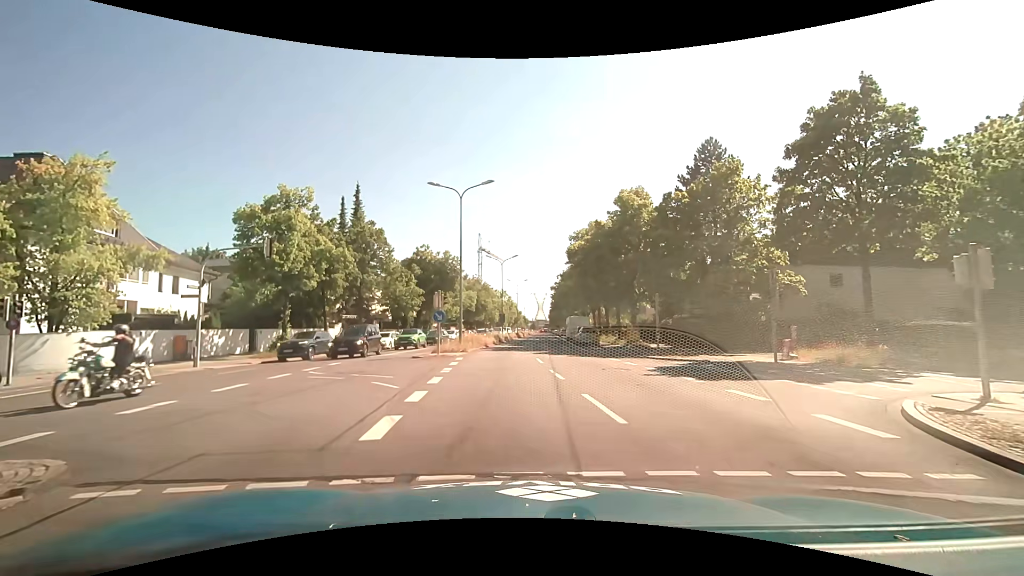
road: primary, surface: asphalt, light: Day
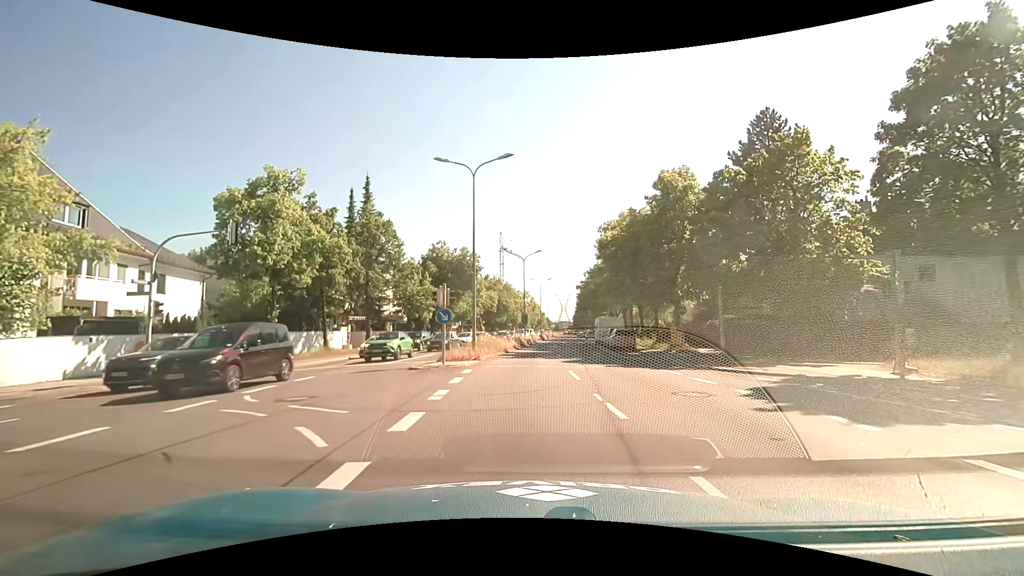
(-0.2, +5.5) m; -4°
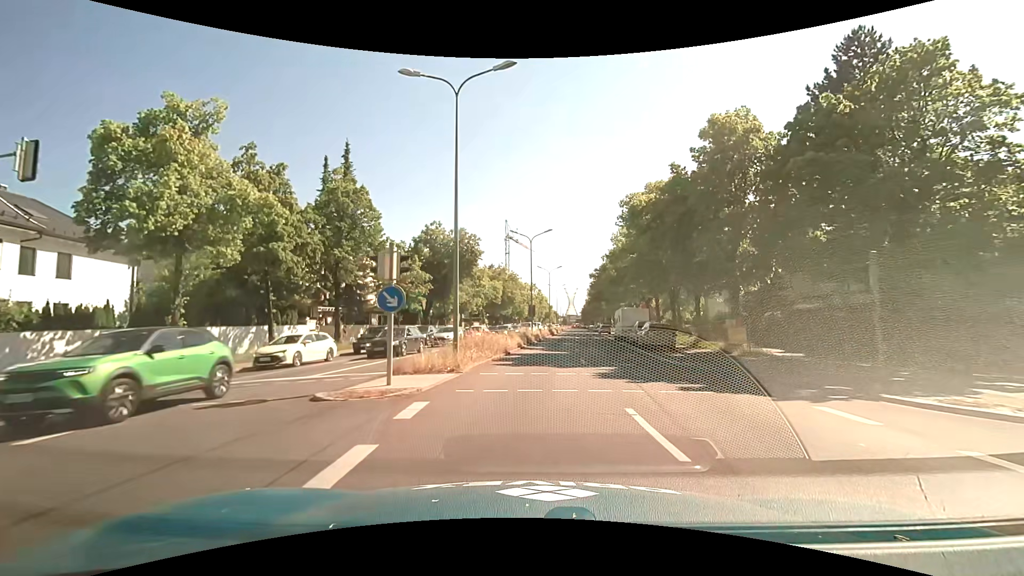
(0.0, +9.0) m; -1°
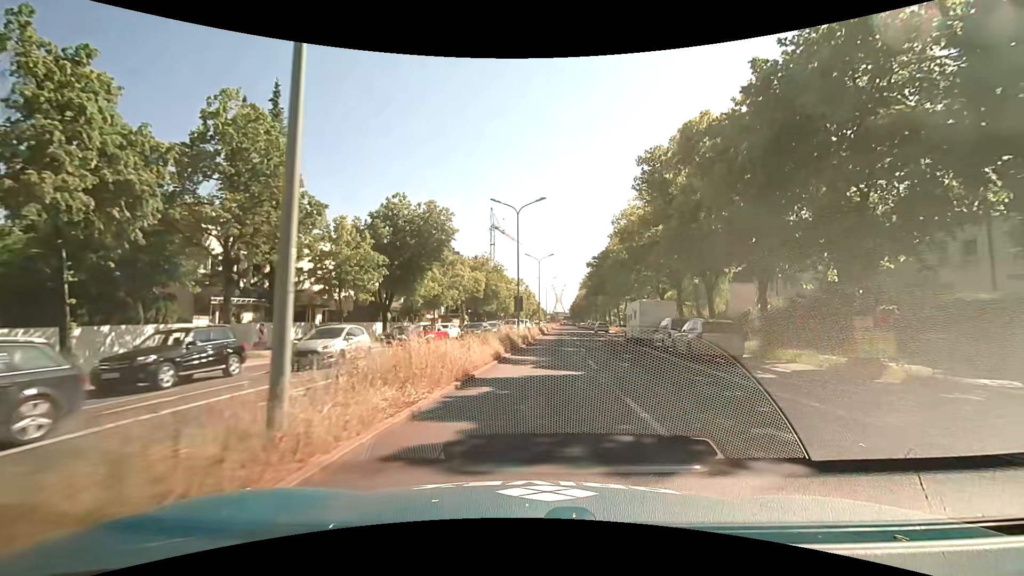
(+0.2, +11.6) m; +2°
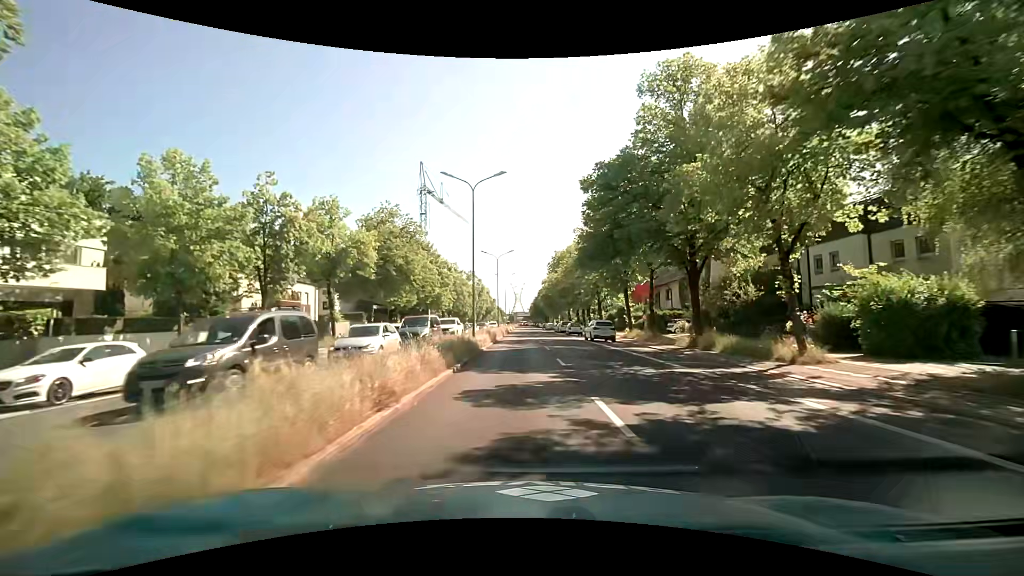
(+2.4, +38.0) m; +5°
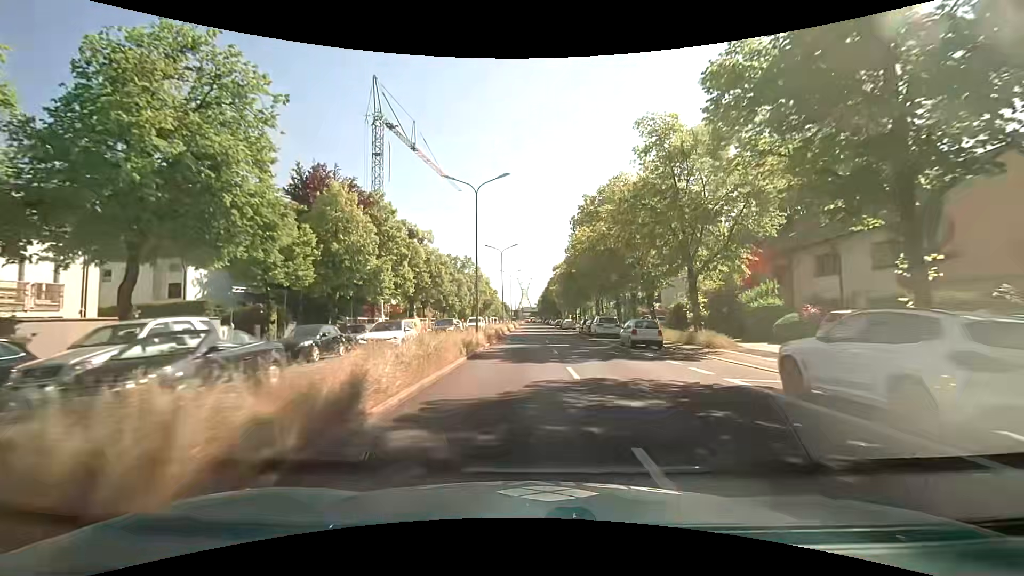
(-0.3, +31.3) m; -1°
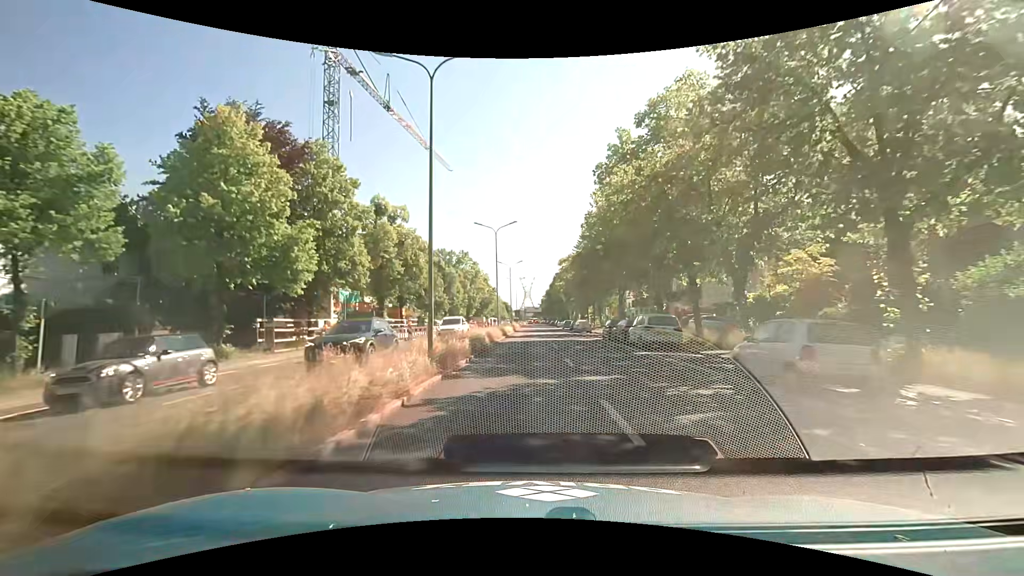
(-0.2, +14.9) m; -1°
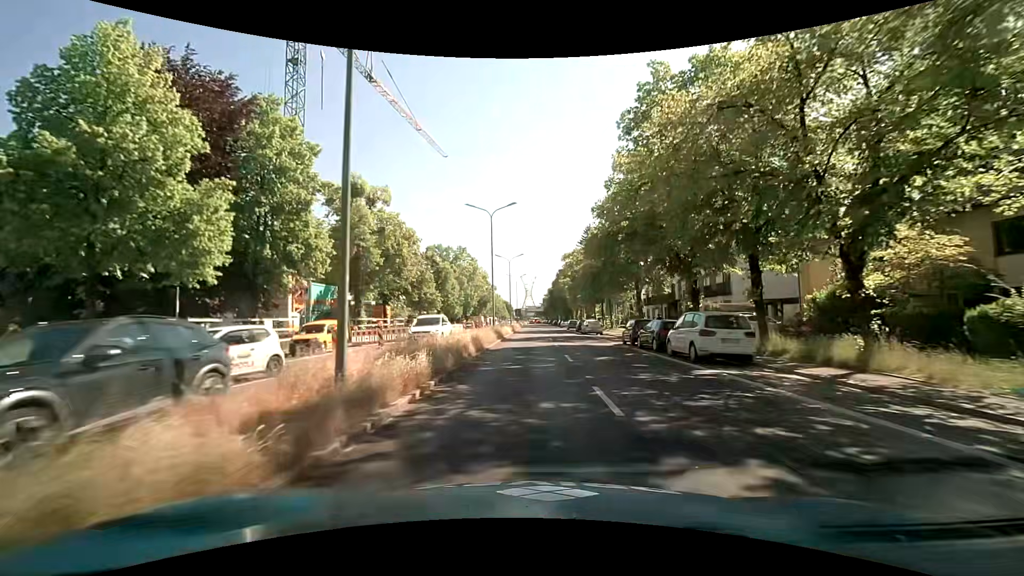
(0.0, +7.4) m; -1°
(0, +10) (0, +20) (0, +30) (0, +40) (+1, +50) (+1, +60) (+1, +70) (+1, +80) (+1, +90) (+1, +100) m
